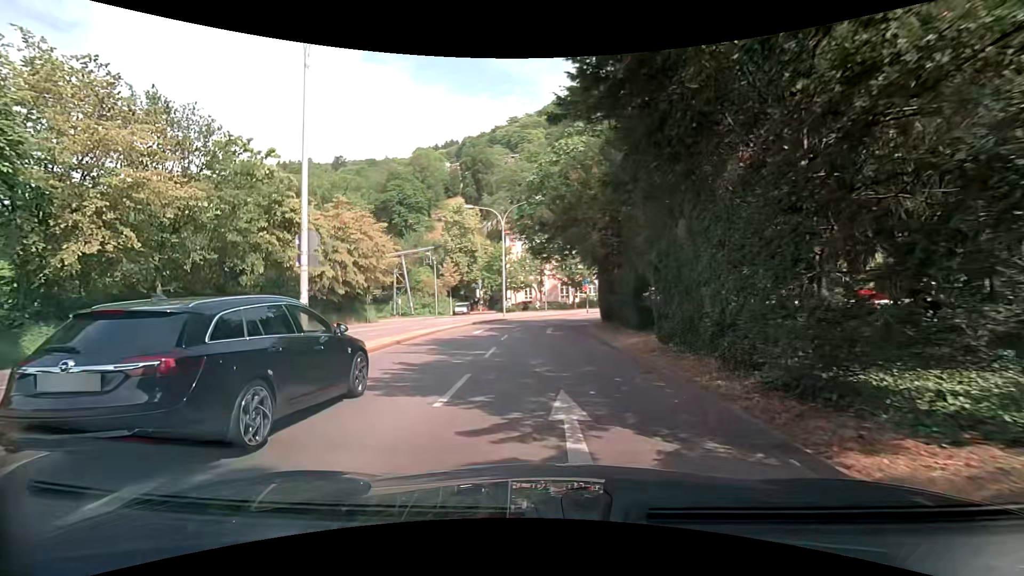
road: primary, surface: asphalt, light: Day
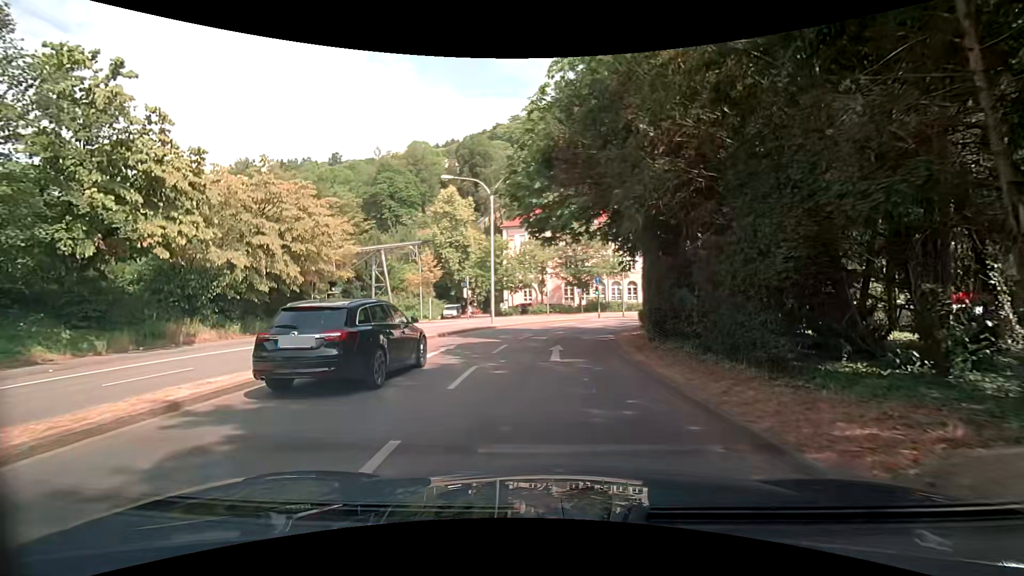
(+0.3, +10.7) m; +3°
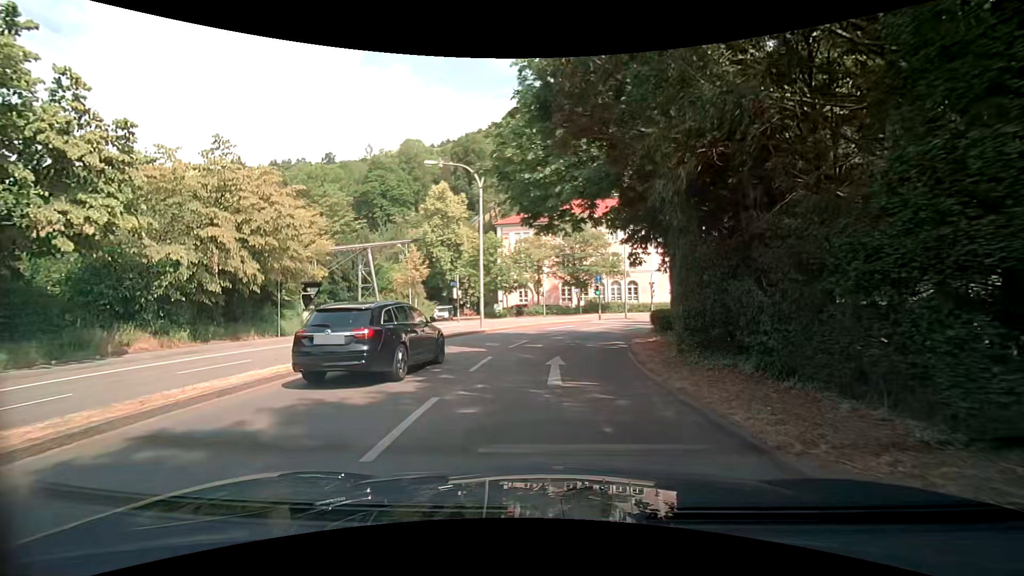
(-0.1, +3.7) m; -1°
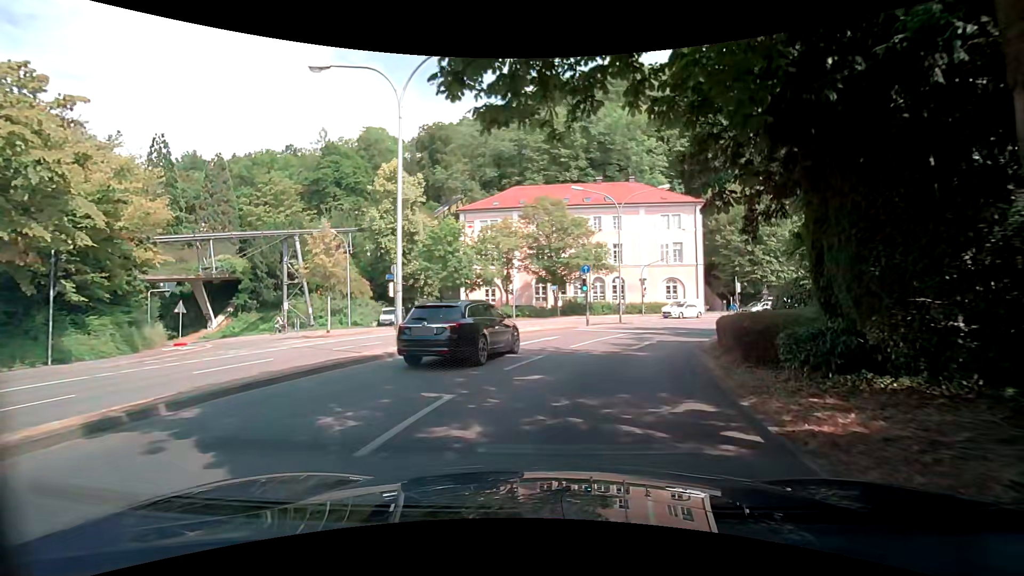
(+0.1, +11.8) m; +1°
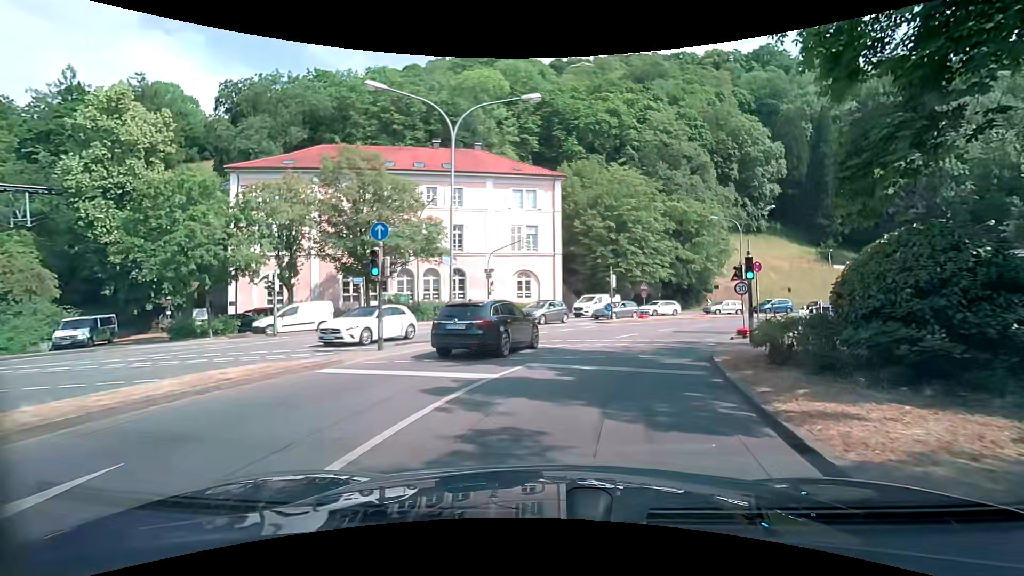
(+2.0, +16.5) m; +14°
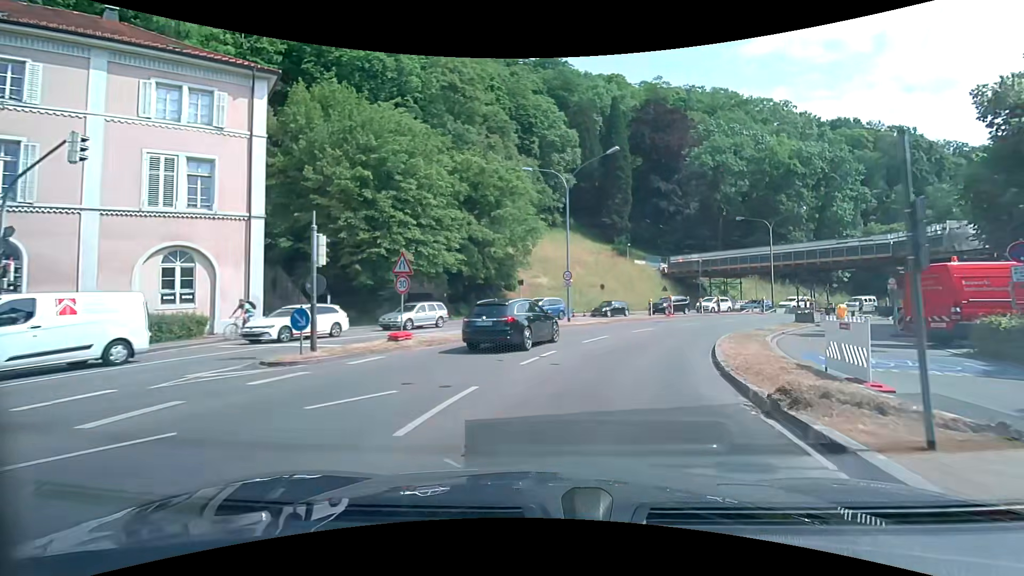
(+5.6, +20.9) m; +28°
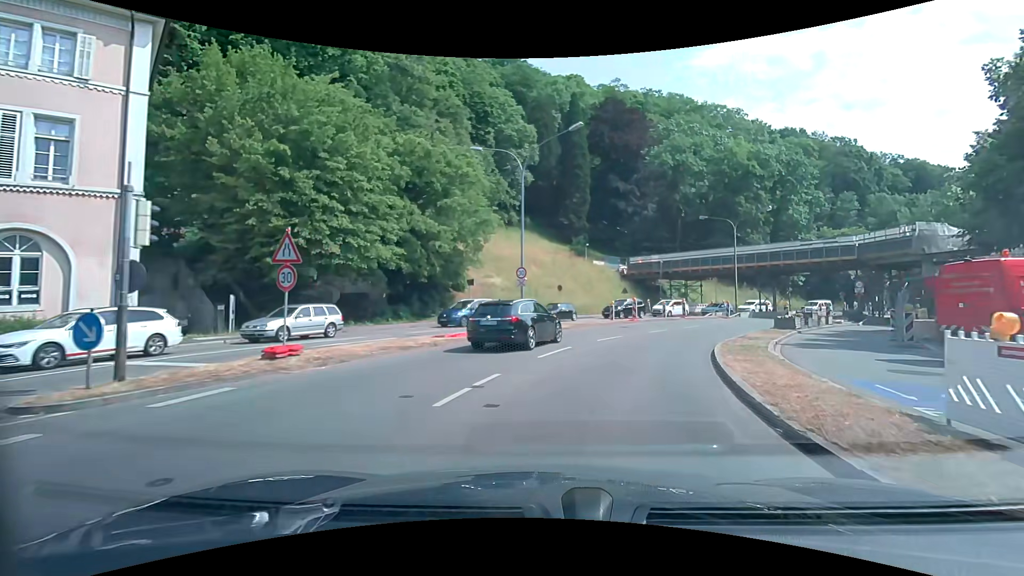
(+0.2, +4.4) m; +6°
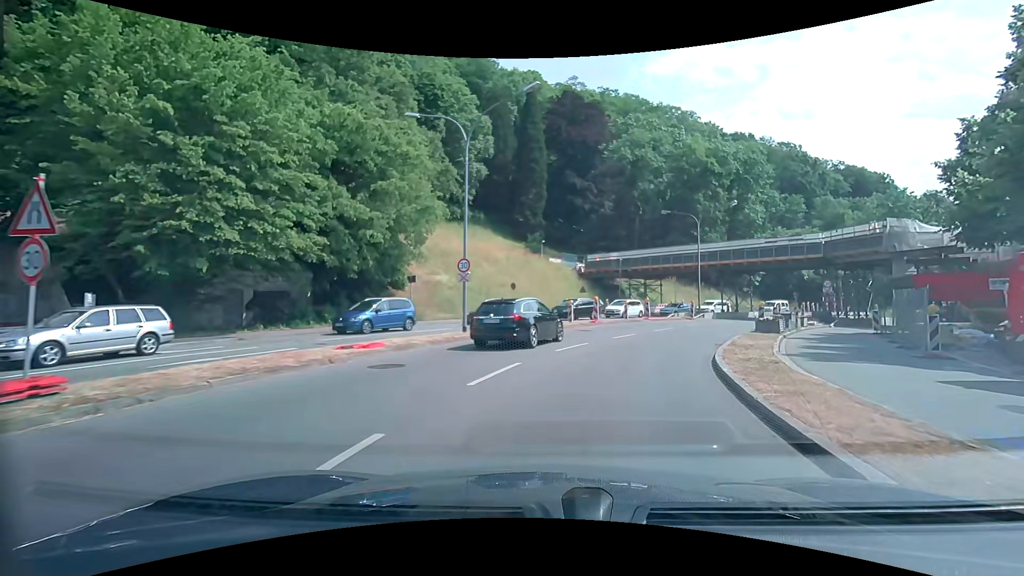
(+0.2, +4.4) m; +5°
(+1, +10) (+4, +20) (+8, +29) (+13, +37) (+19, +45) (+26, +53) (+33, +59) (+42, +65) (+50, +70) (+58, +76) m
